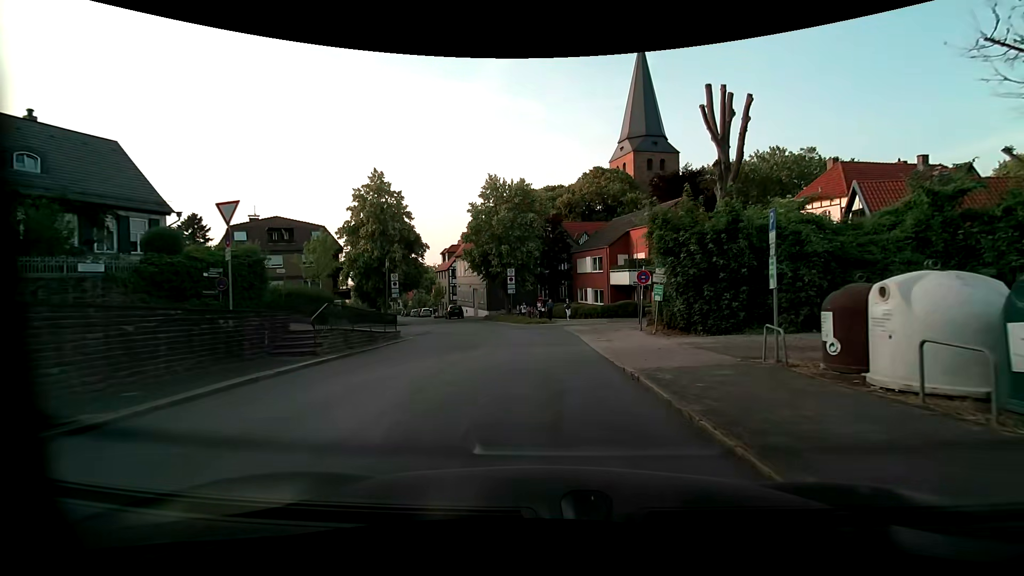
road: unclassified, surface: asphalt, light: Day
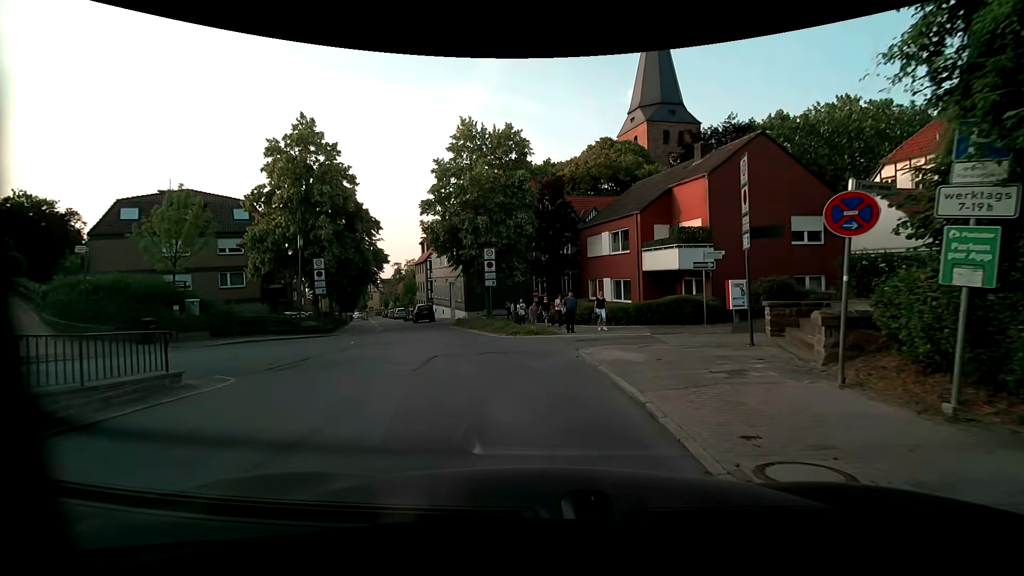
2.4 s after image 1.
(+0.2, +14.2) m; 0°
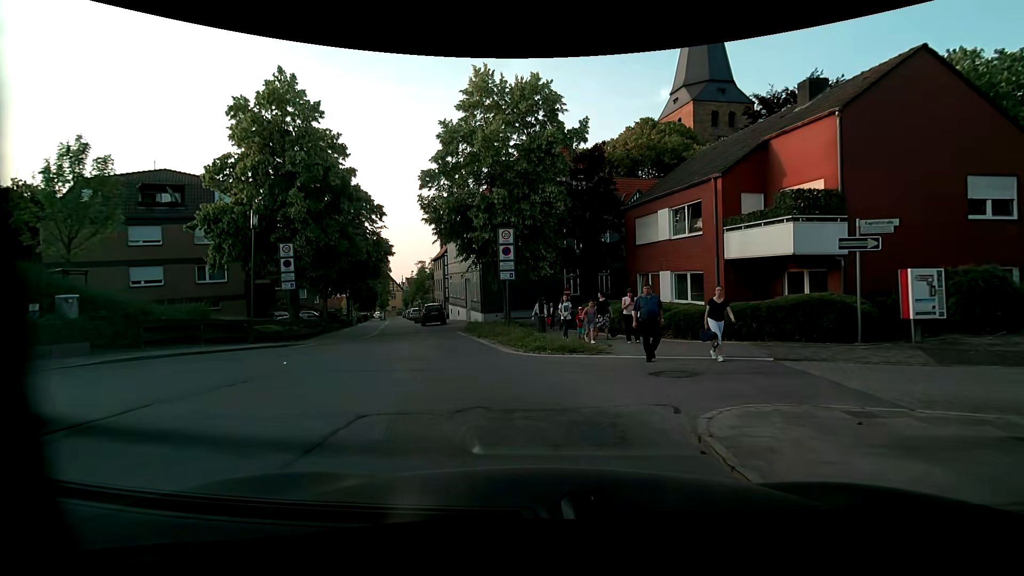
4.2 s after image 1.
(-0.2, +7.3) m; -4°
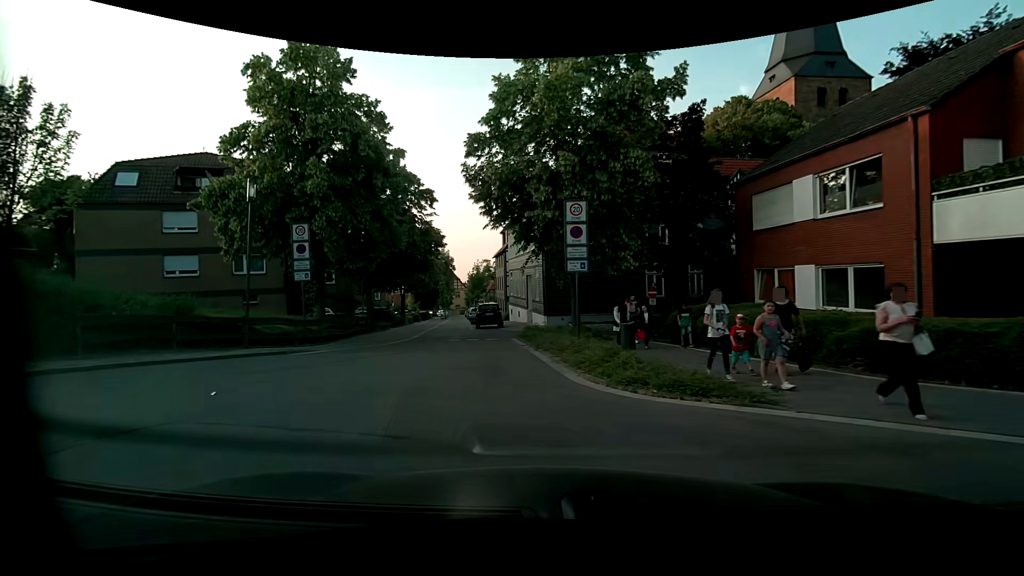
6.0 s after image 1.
(-0.2, +5.6) m; -9°
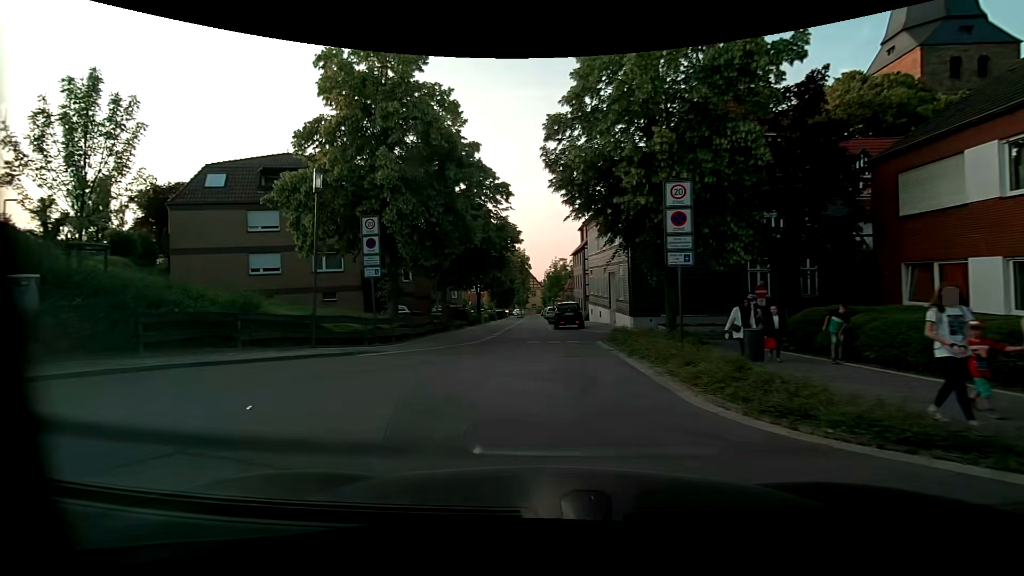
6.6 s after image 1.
(-0.1, +1.9) m; -7°
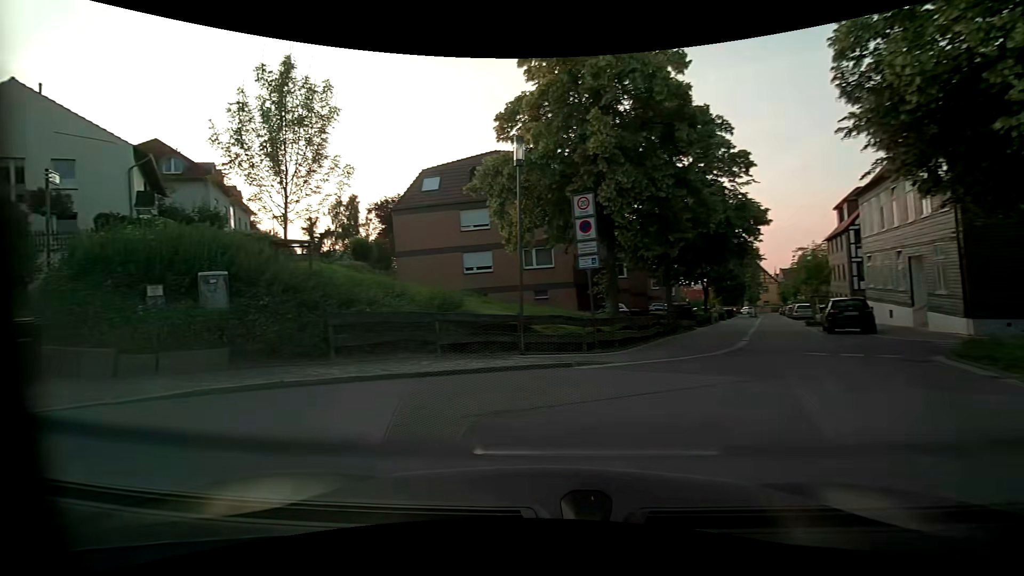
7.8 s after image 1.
(-0.7, +3.8) m; -22°
